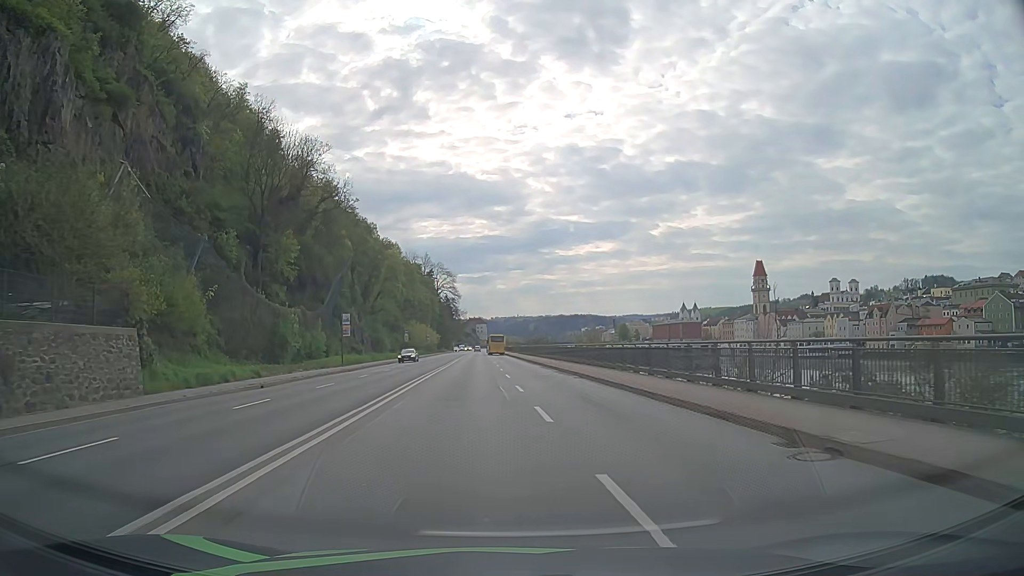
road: primary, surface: asphalt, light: Day
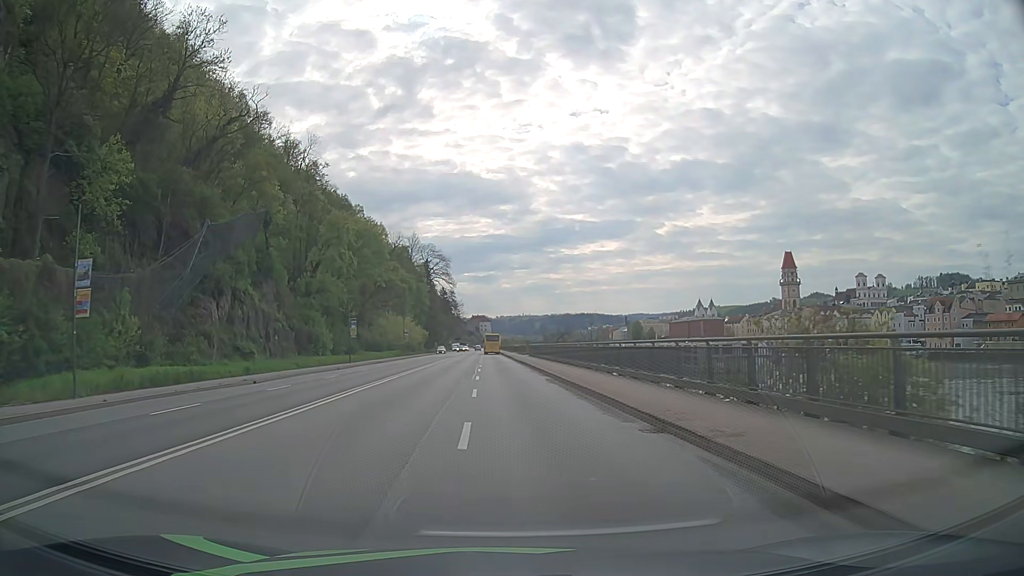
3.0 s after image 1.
(+0.1, +38.3) m; 0°
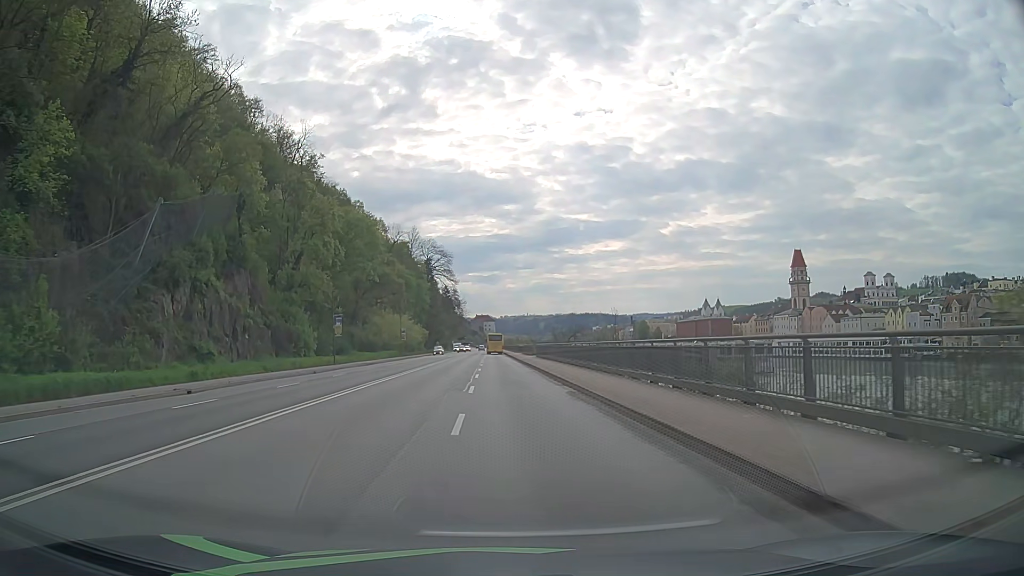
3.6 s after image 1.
(0.0, +7.7) m; 0°
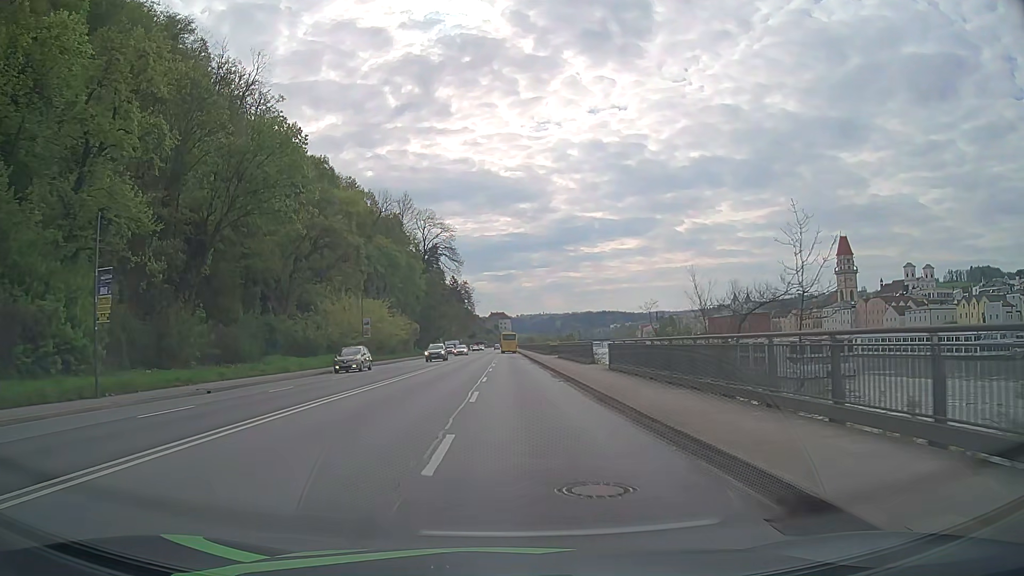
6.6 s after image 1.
(-0.8, +38.3) m; -1°
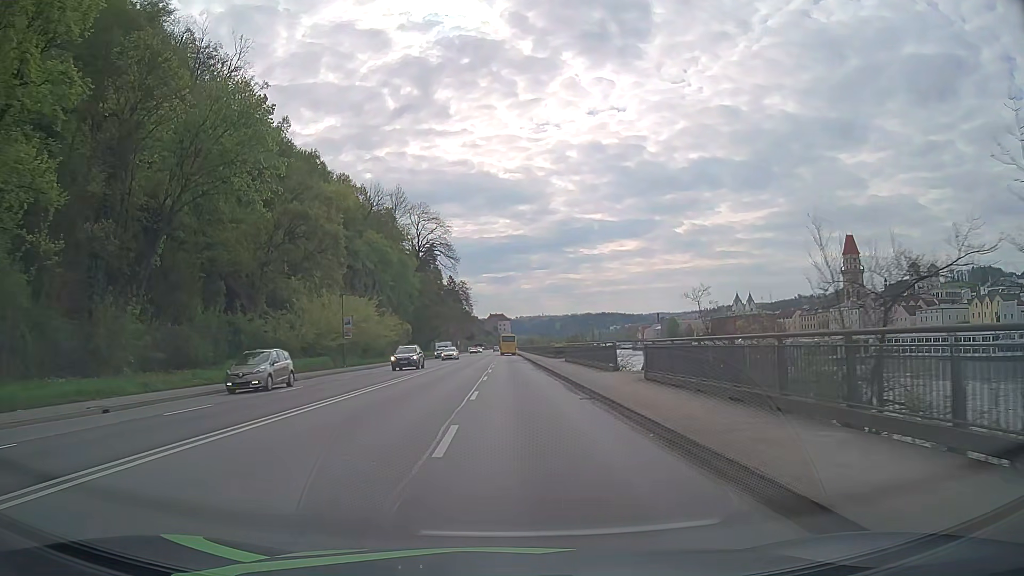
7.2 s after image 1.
(0.0, +7.7) m; 0°
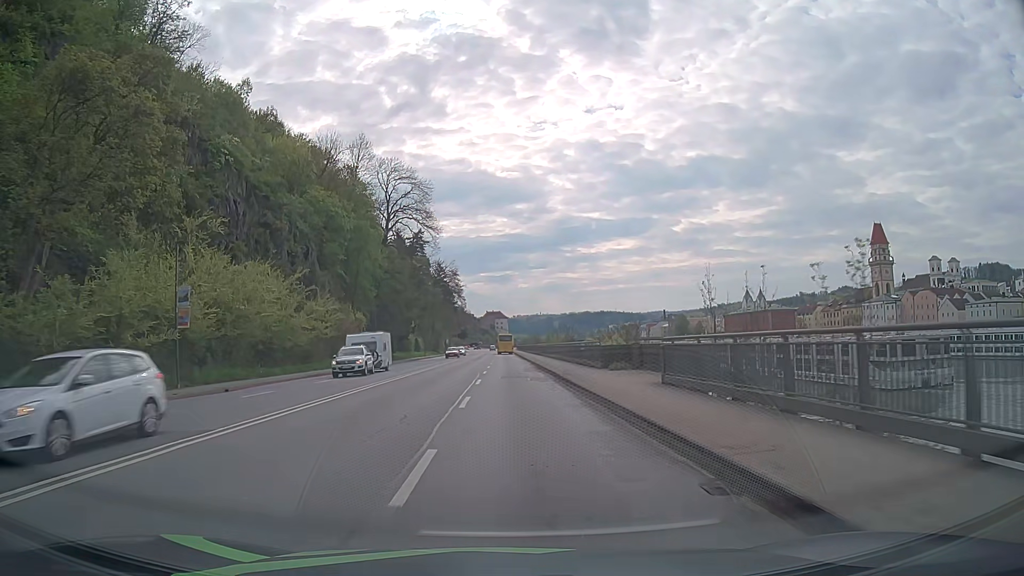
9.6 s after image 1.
(-0.1, +30.6) m; 0°
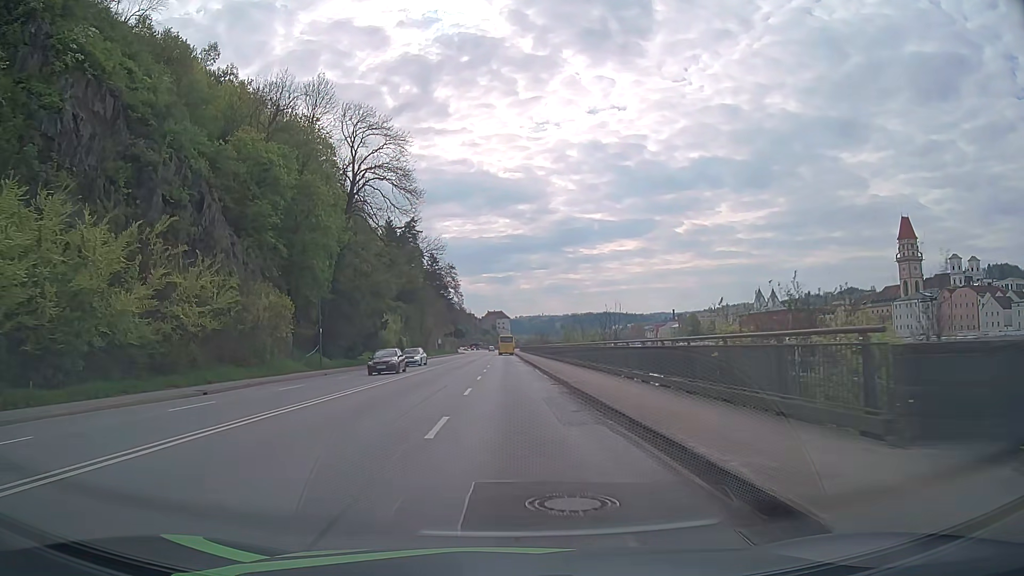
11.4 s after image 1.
(0.0, +22.9) m; 0°
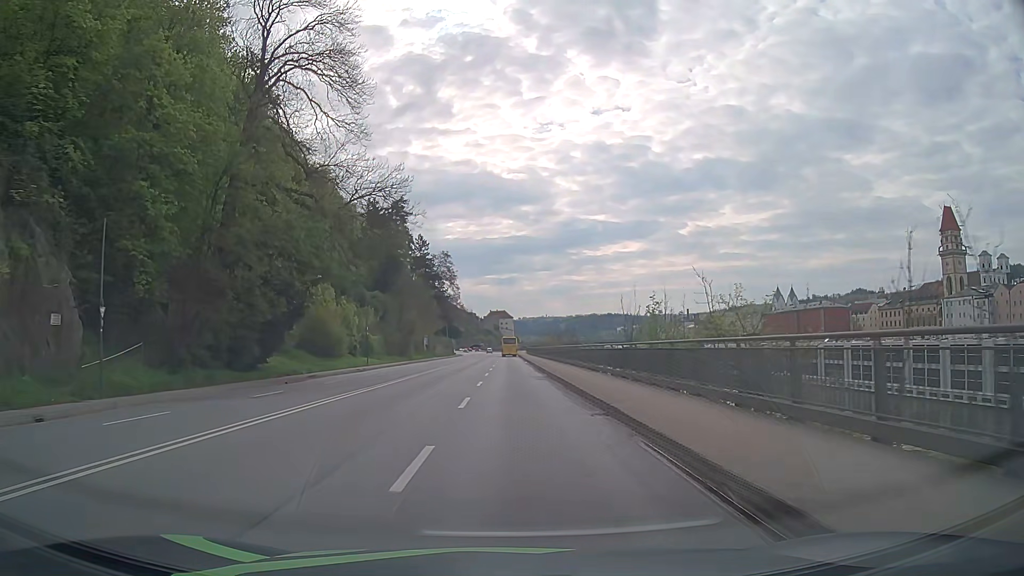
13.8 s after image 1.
(-0.2, +30.5) m; 0°
(0, +10) (0, +20) (0, +30) (0, +40) (0, +50) (0, +60) (0, +70) (0, +80) (0, +90) (0, +100) m
